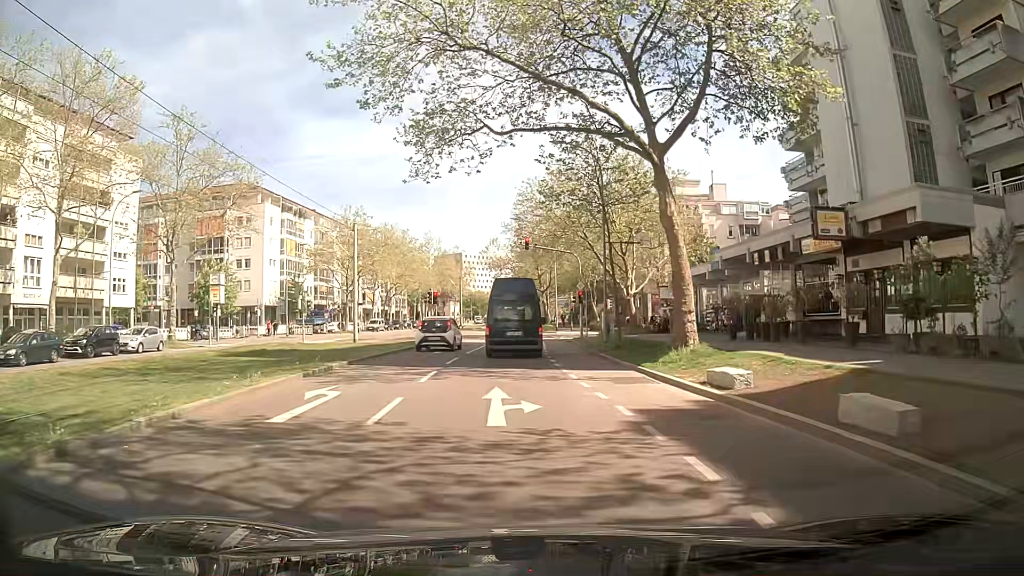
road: tertiary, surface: asphalt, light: Day
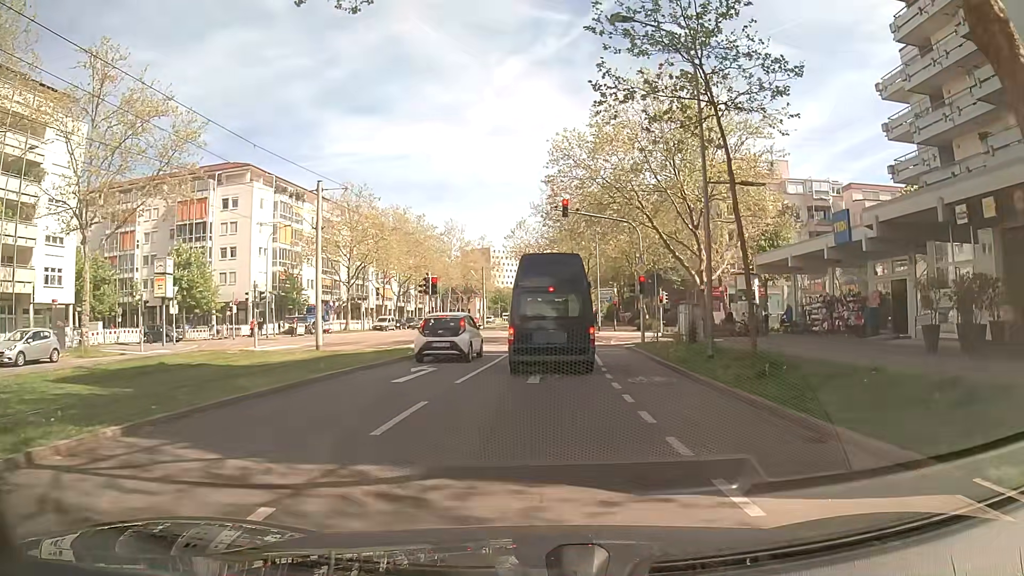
(-0.4, +12.8) m; -3°
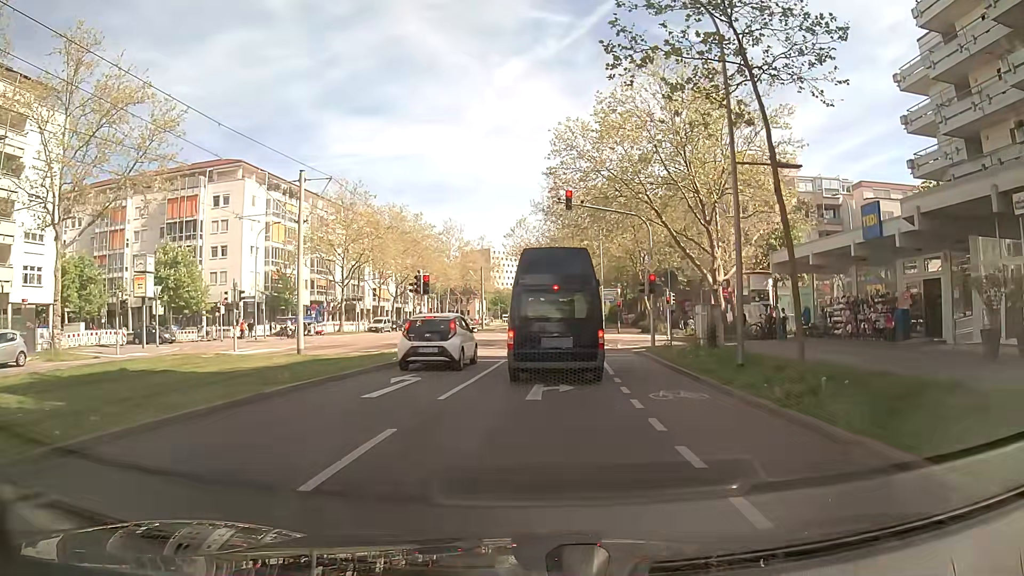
(0.0, +2.4) m; 0°
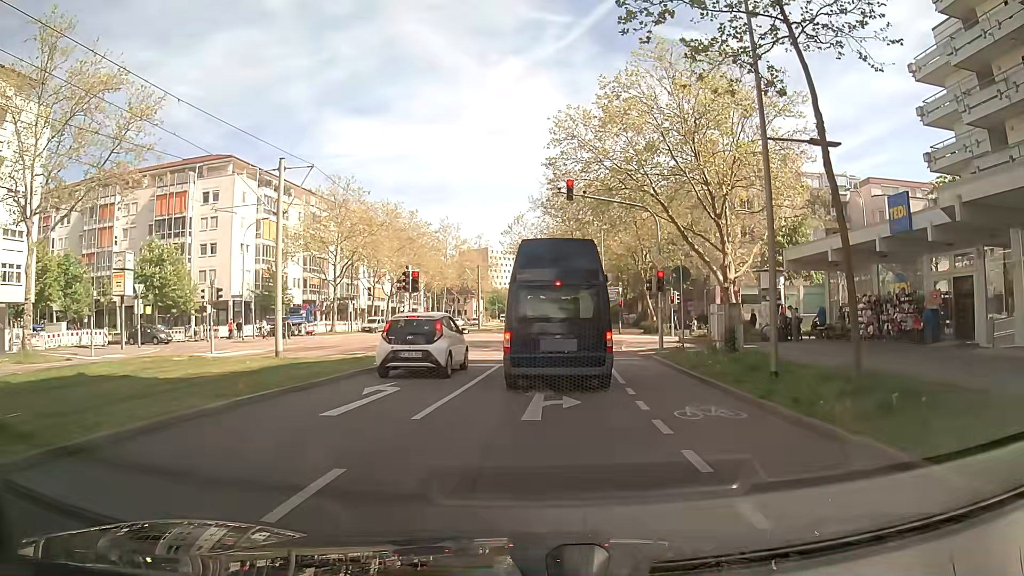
(0.0, +2.1) m; -1°
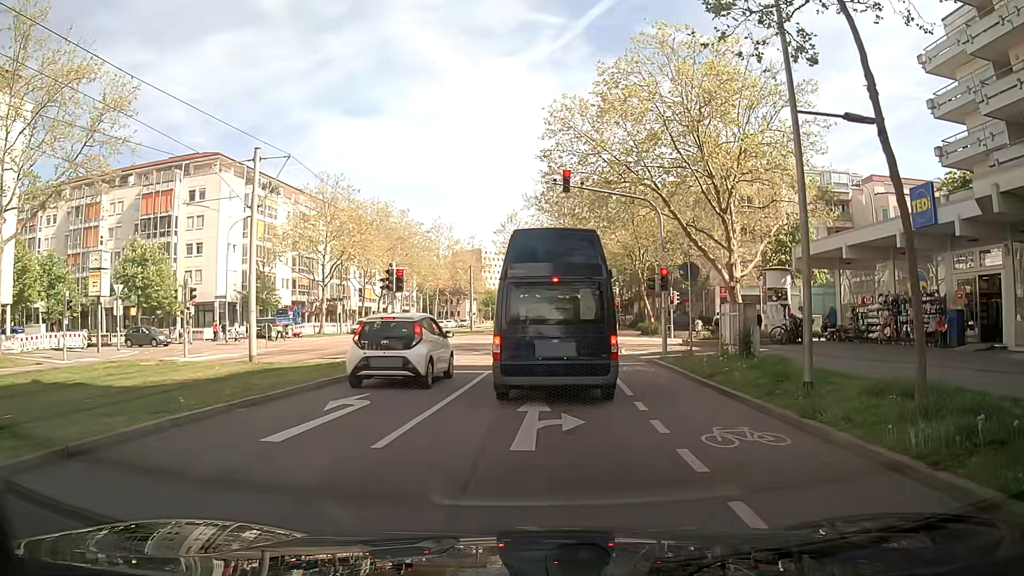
(0.0, +1.9) m; -1°
